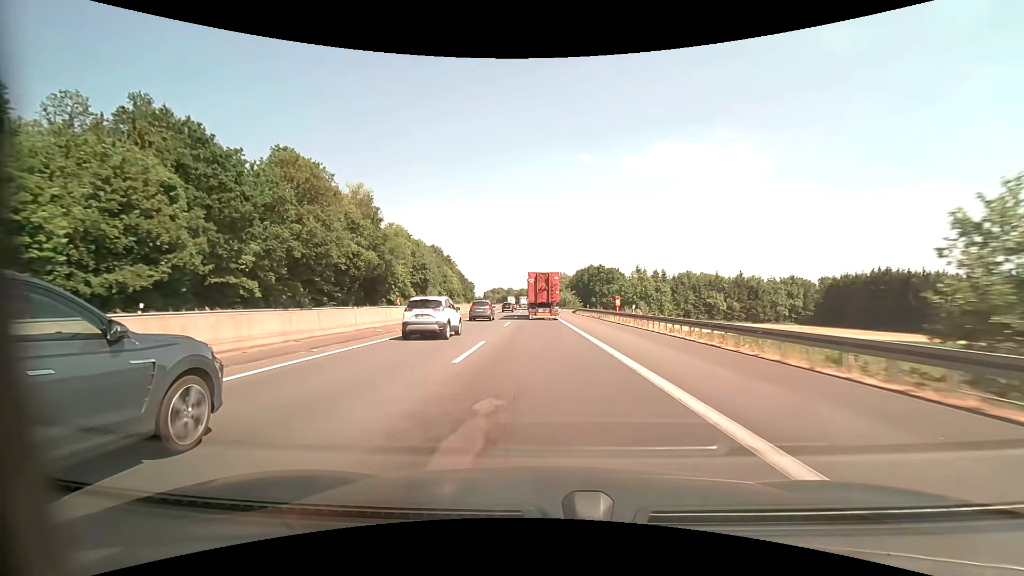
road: motorway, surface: asphalt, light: Day
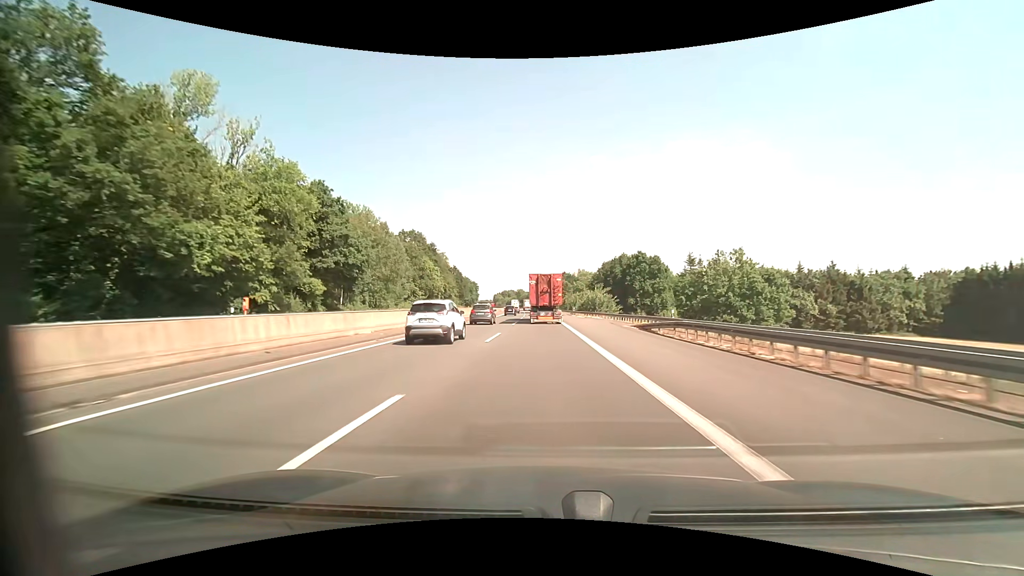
(-0.5, +46.0) m; -1°
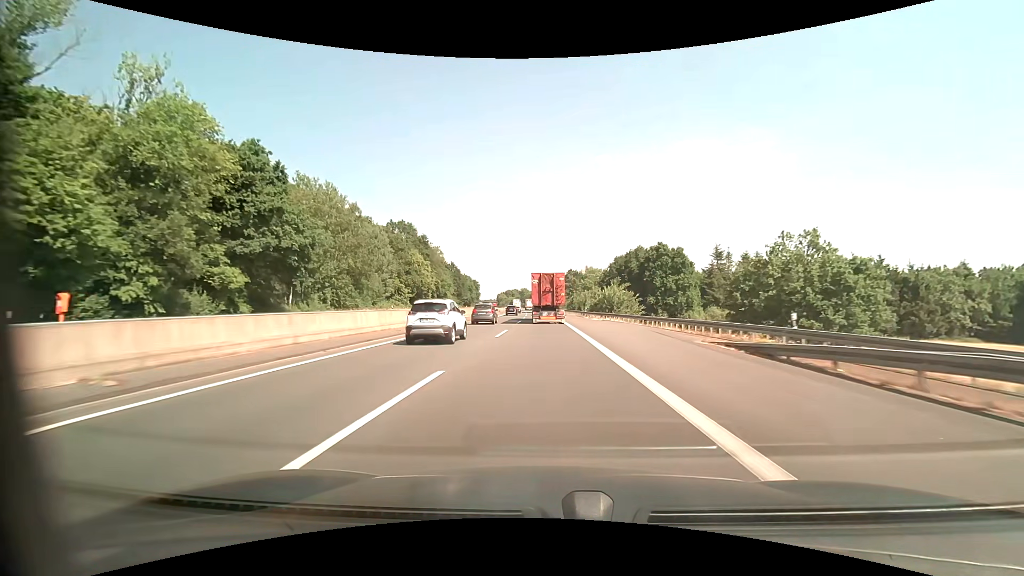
(-0.1, +15.3) m; -1°
(0, +10) (0, +20) (0, +30) (-1, +40) (-1, +50) (-1, +60) (-1, +70) (-2, +80) (-2, +90) (-2, +100) m
